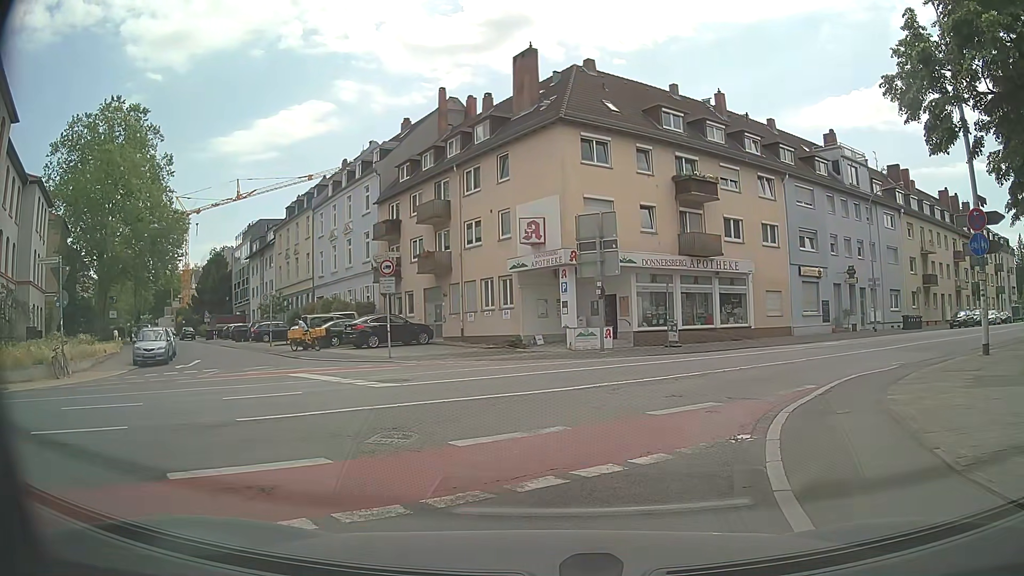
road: secondary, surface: asphalt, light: Day
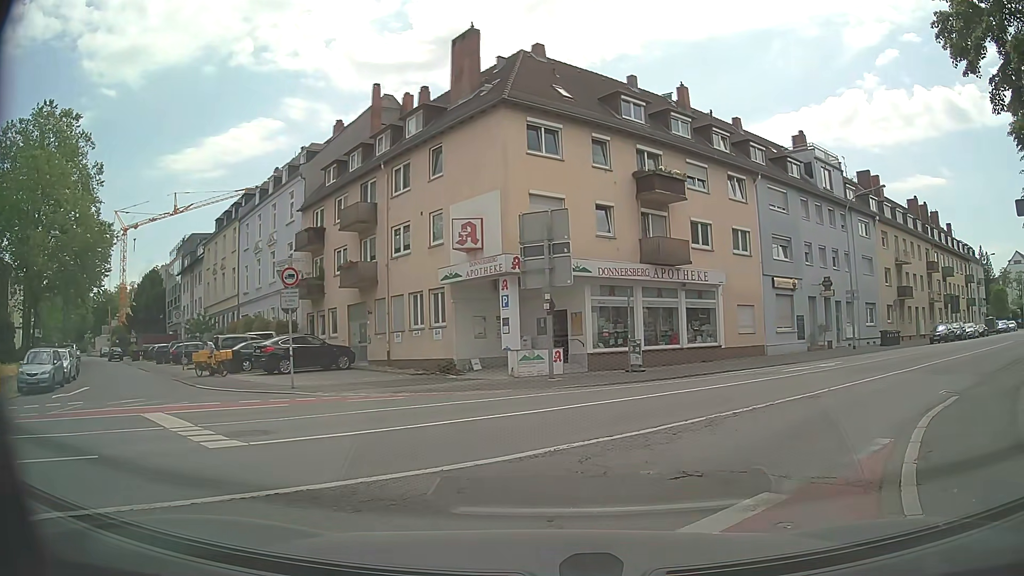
(+0.1, +4.9) m; +7°
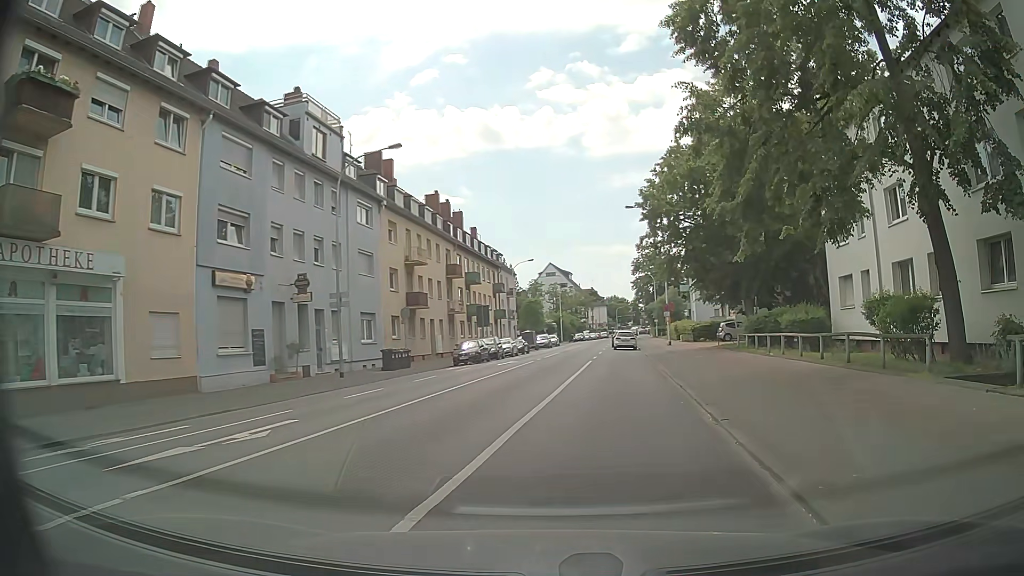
(+4.9, +12.5) m; +40°
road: primary
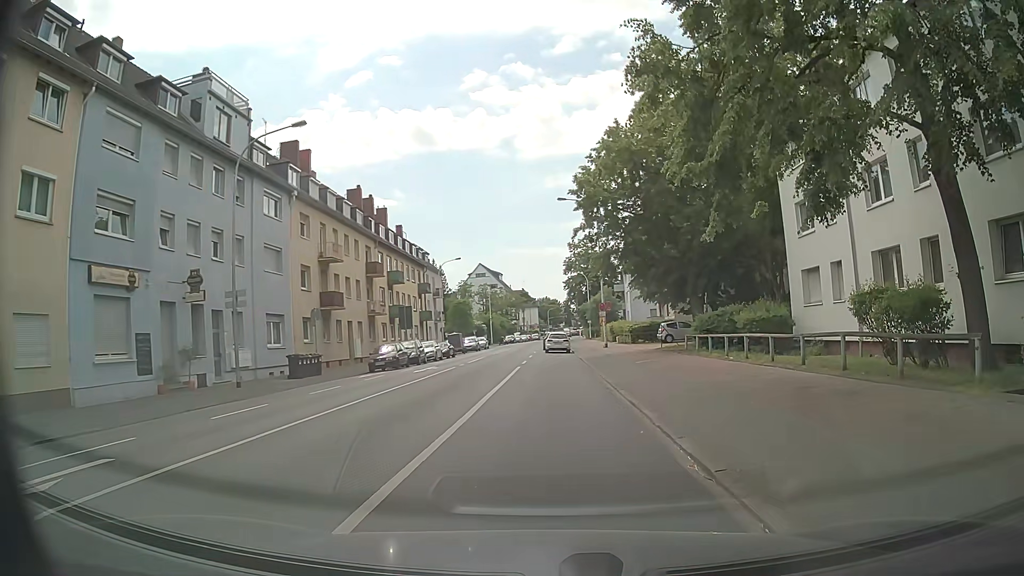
(+0.2, +3.8) m; +5°
(0, +10) (+1, +20) (+1, +30) (0, +40) (-1, +50) (-1, +60) (-1, +70) (-1, +80) (0, +90) (0, +100) m
